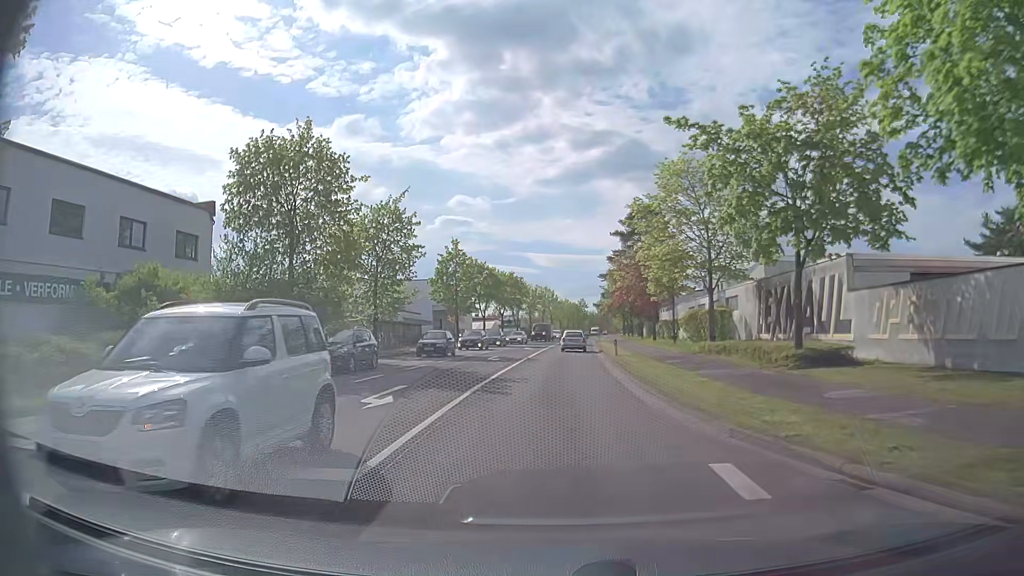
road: primary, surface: asphalt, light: Day
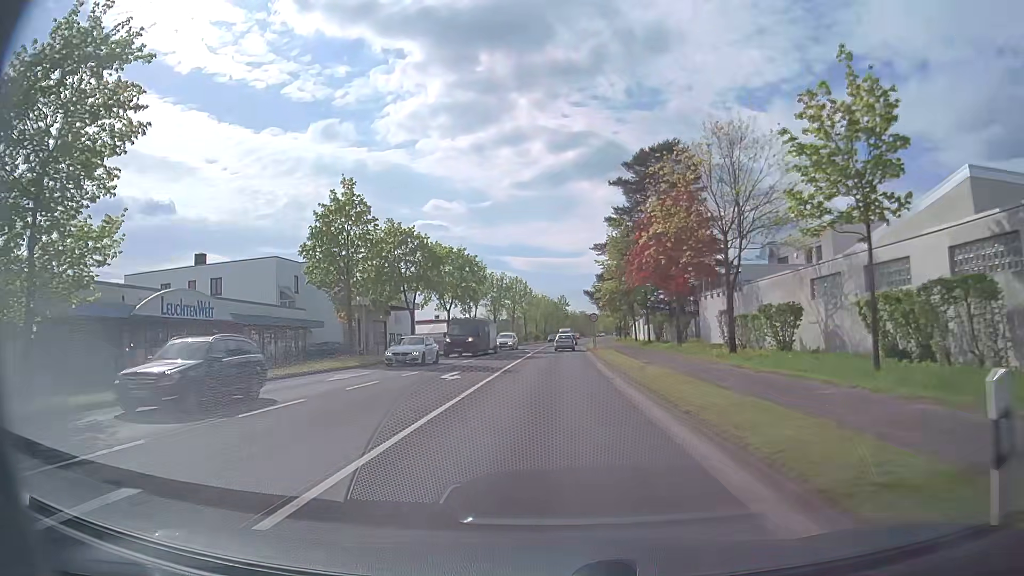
(+0.6, +30.8) m; +2°
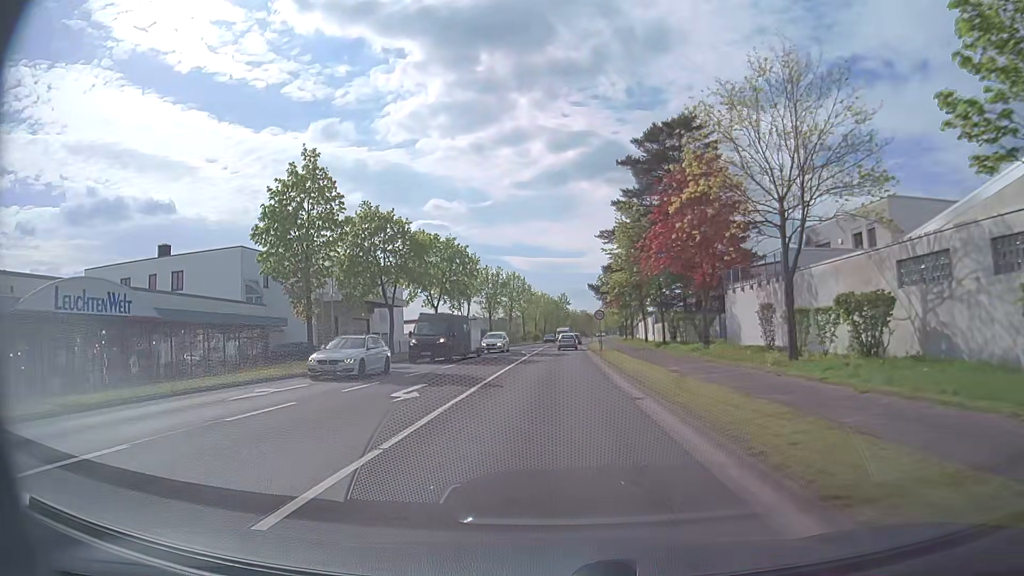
(0.0, +6.9) m; 0°
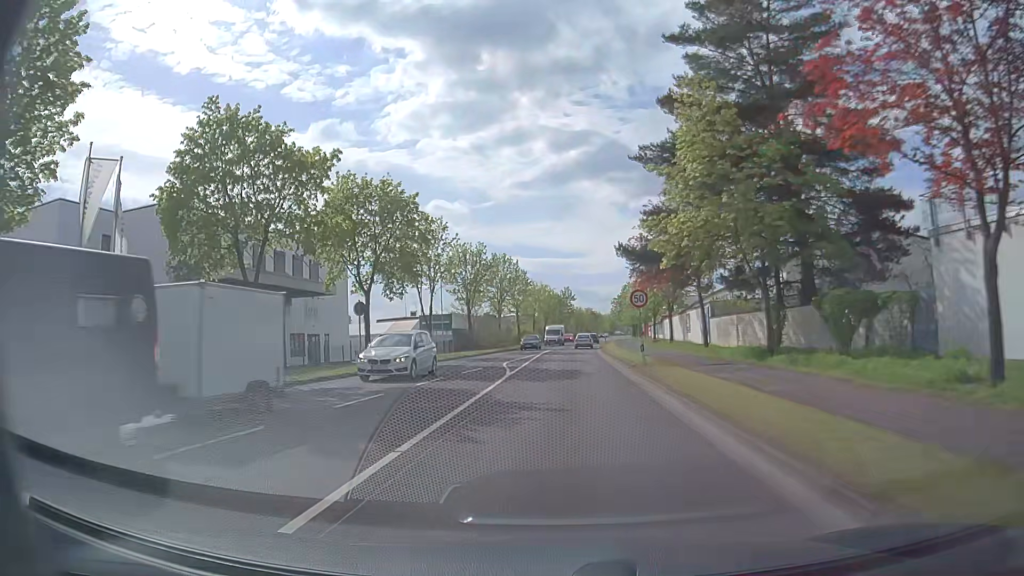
(0.0, +21.8) m; 0°
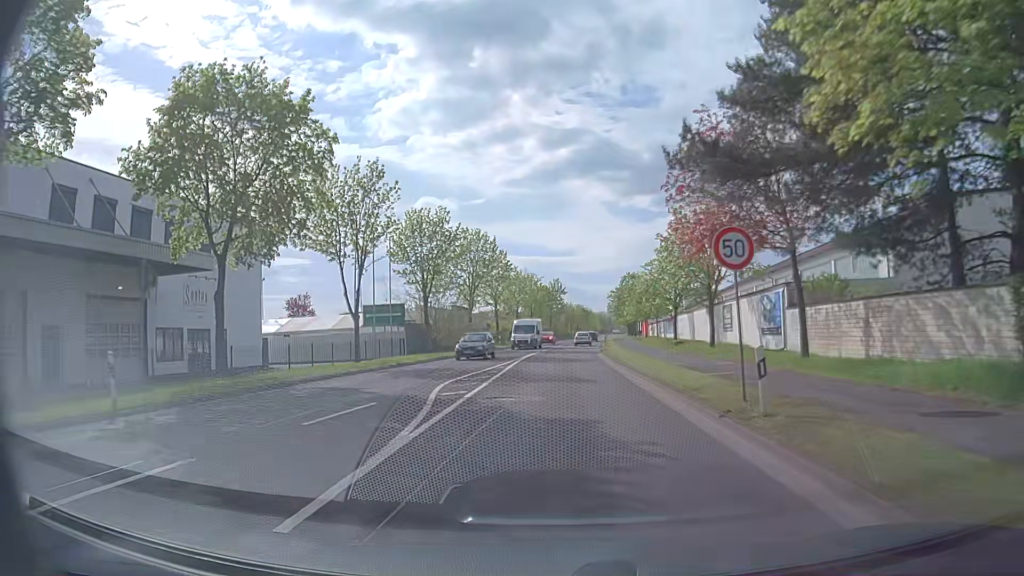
(+0.1, +15.5) m; +1°
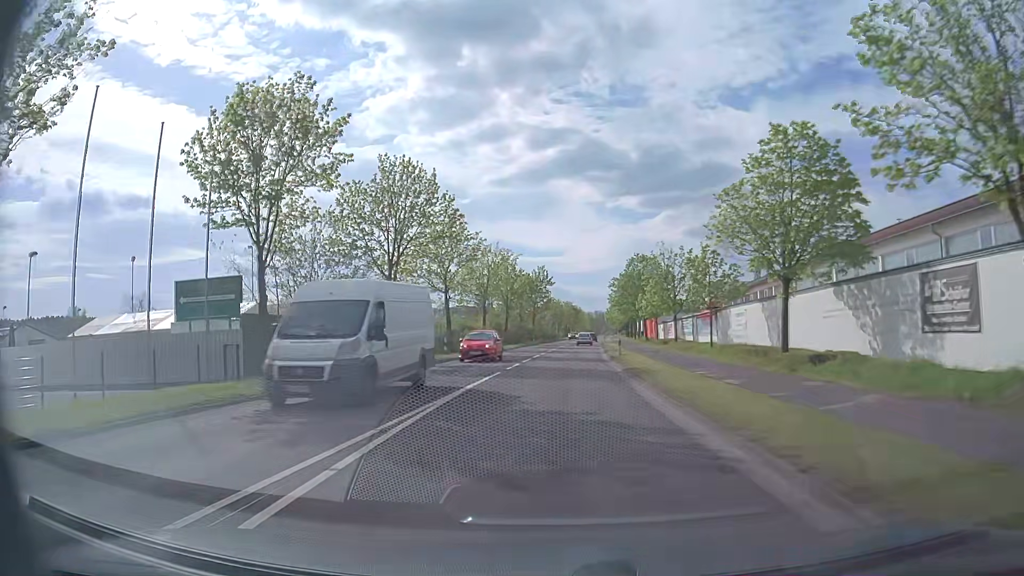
(+0.3, +23.7) m; +1°
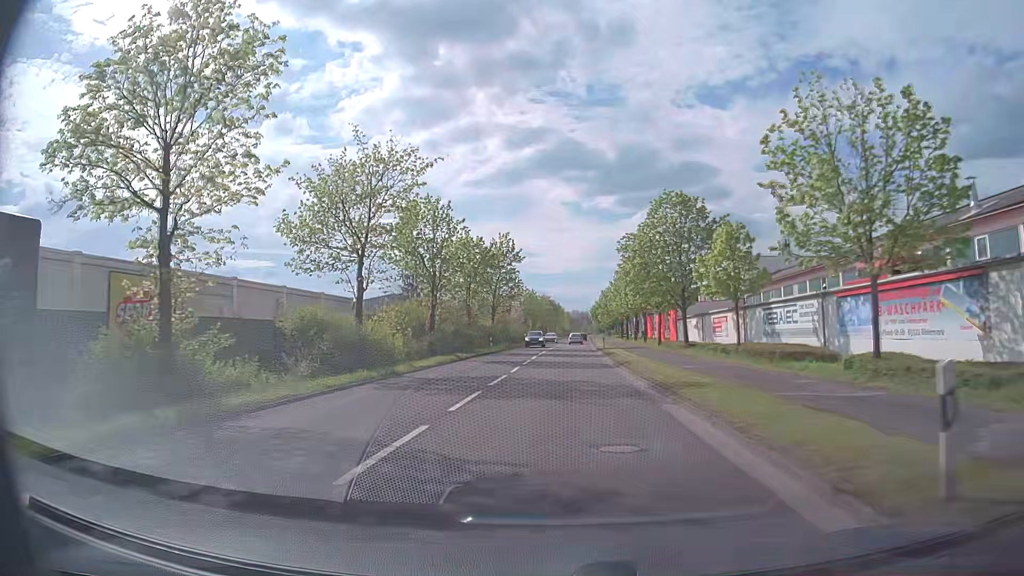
(+0.4, +31.6) m; +2°
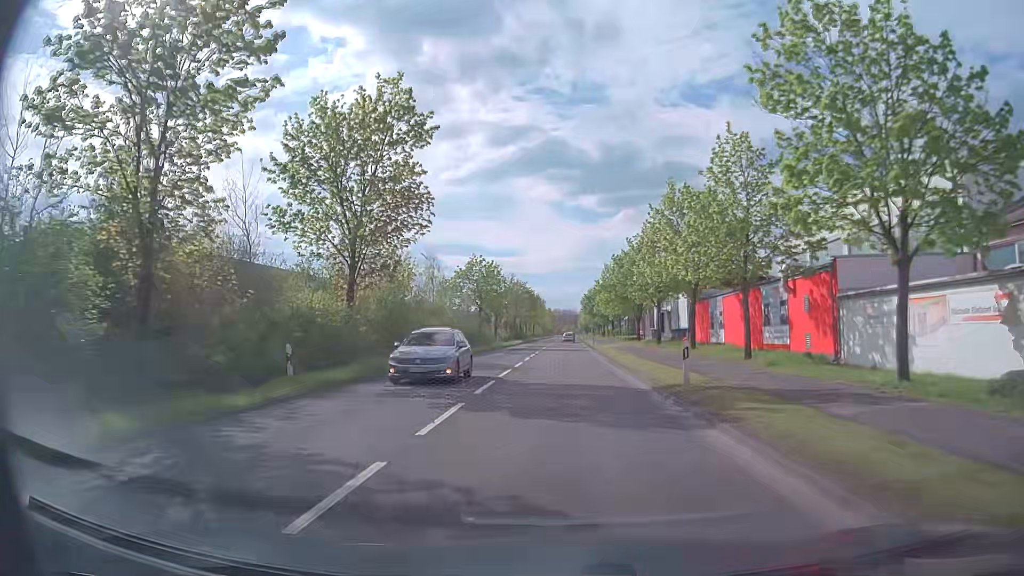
(+0.8, +39.5) m; +2°
(0, +10) (0, +20) (0, +30) (0, +40) (0, +50) (+1, +60) (+1, +70) (+1, +80) (+1, +90) (+1, +100) m
